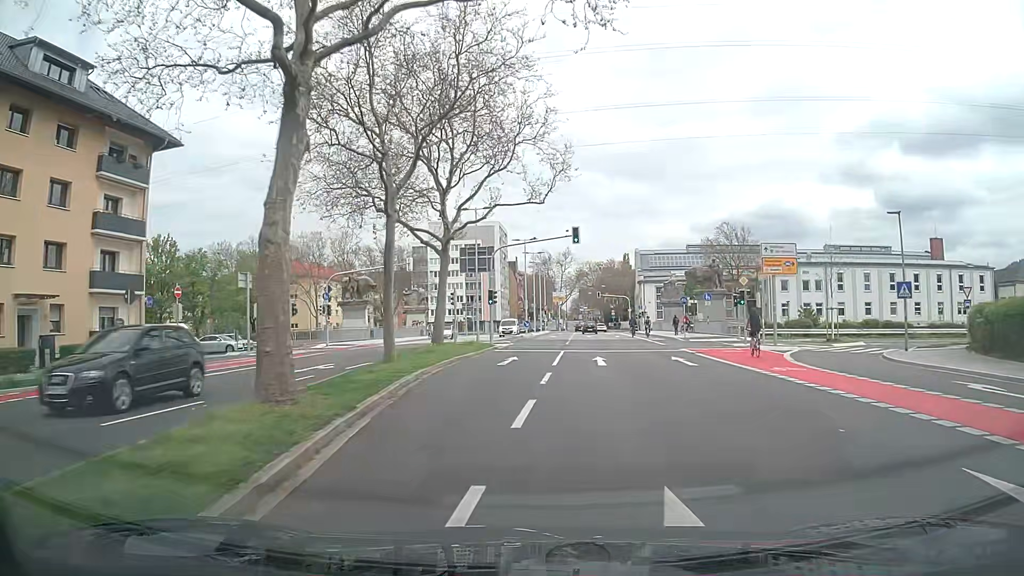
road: secondary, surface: asphalt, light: Day
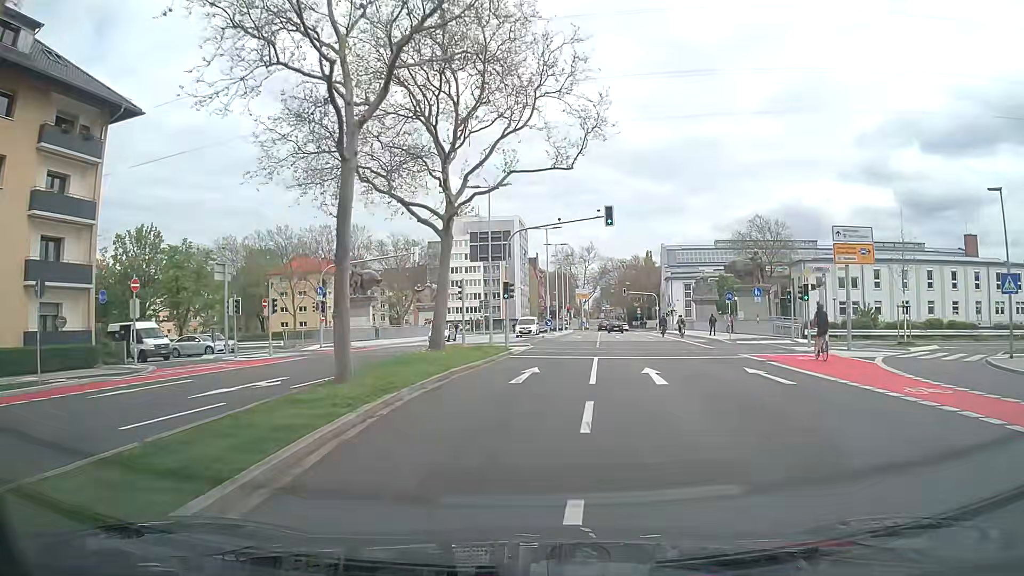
(-0.1, +6.5) m; -2°
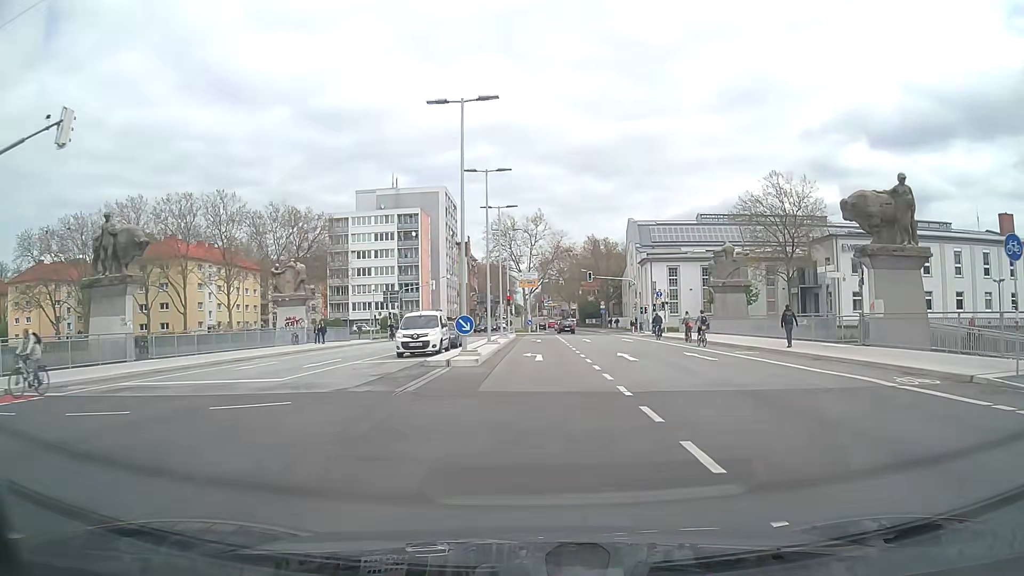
(+1.5, +31.1) m; +6°
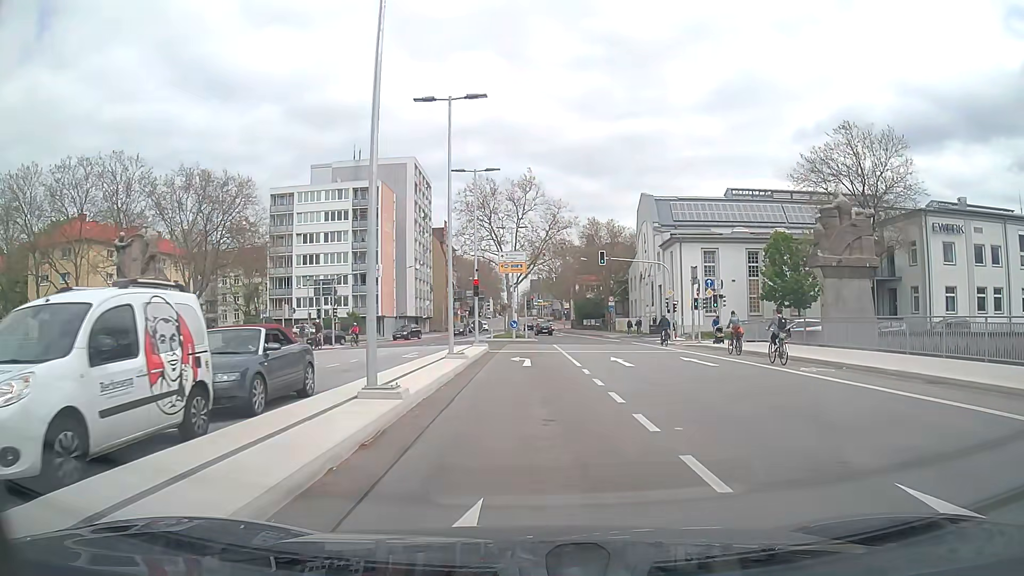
(+0.3, +21.5) m; +1°
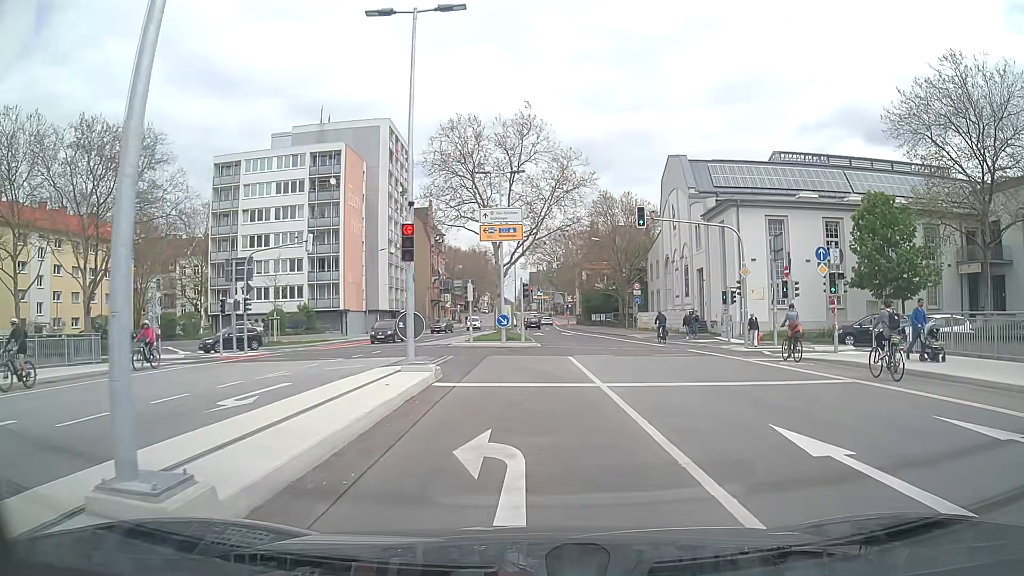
(0.0, +16.8) m; 0°
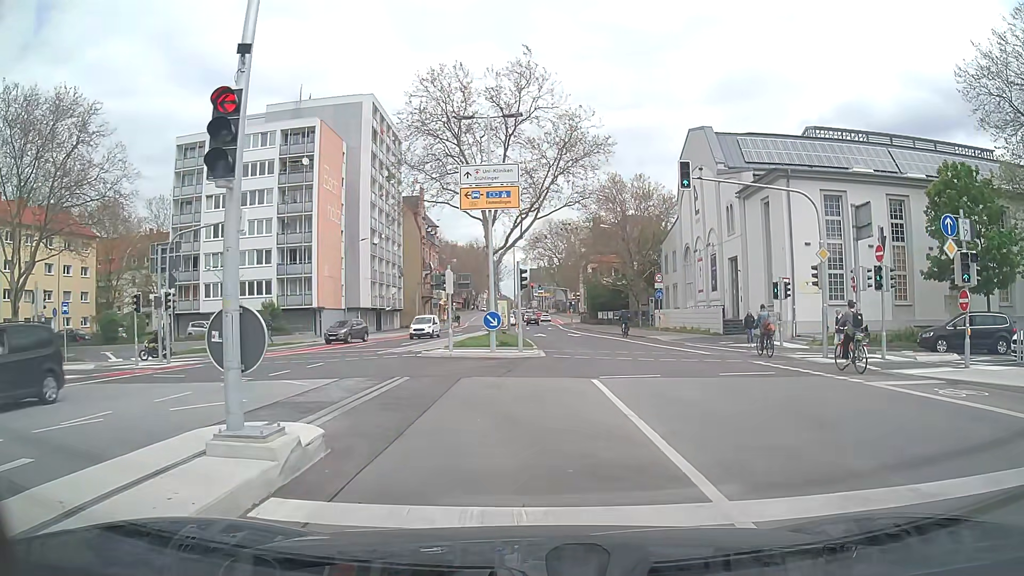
(0.0, +8.3) m; -1°
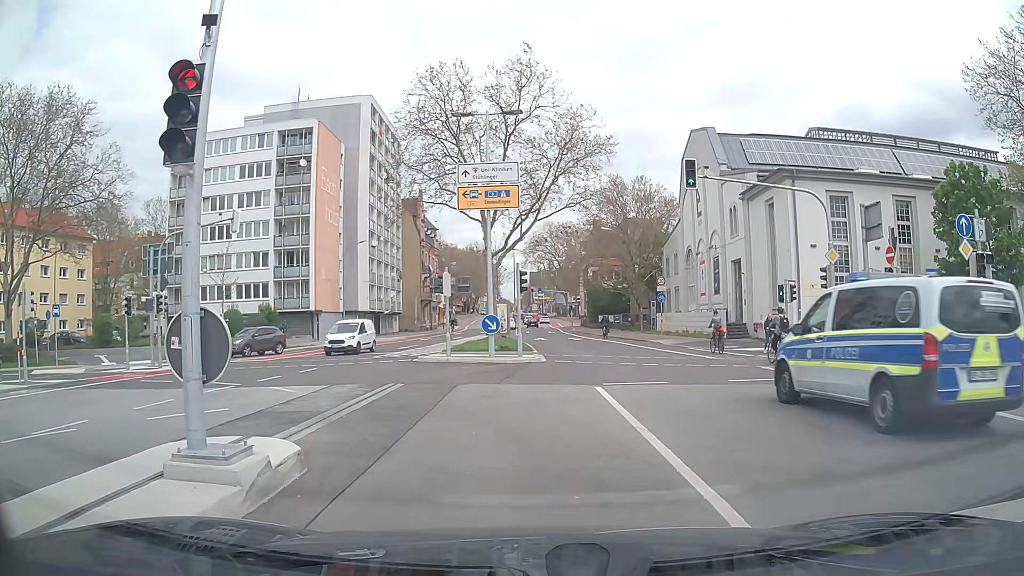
(0.0, +0.7) m; 0°
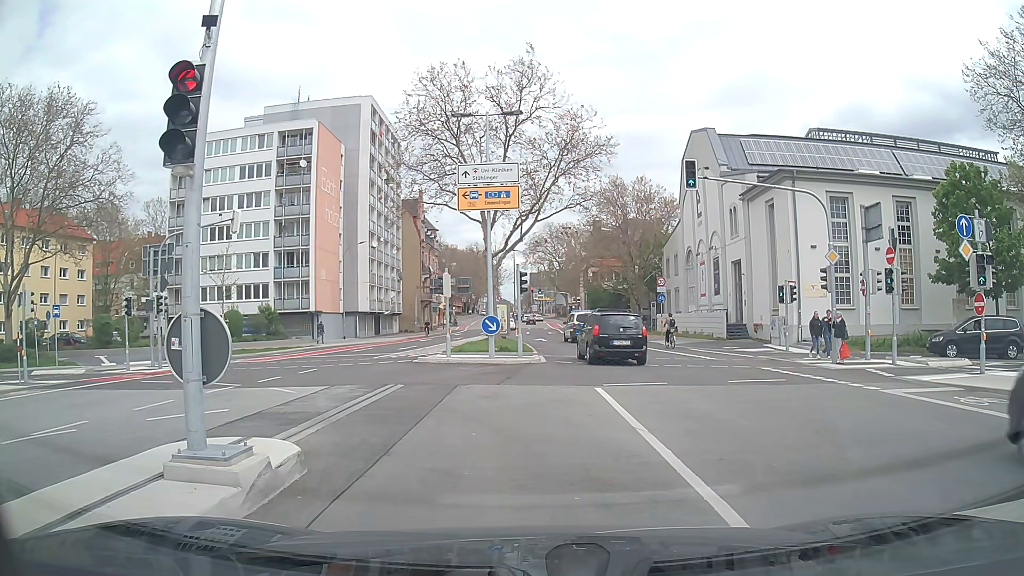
(0.0, +0.1) m; 0°
(0, +10) (-5, +18) (-14, +22) (-24, +23) (-34, +24) (-44, +24) (-54, +25) (-64, +25) (-74, +26) (-84, +26) m
